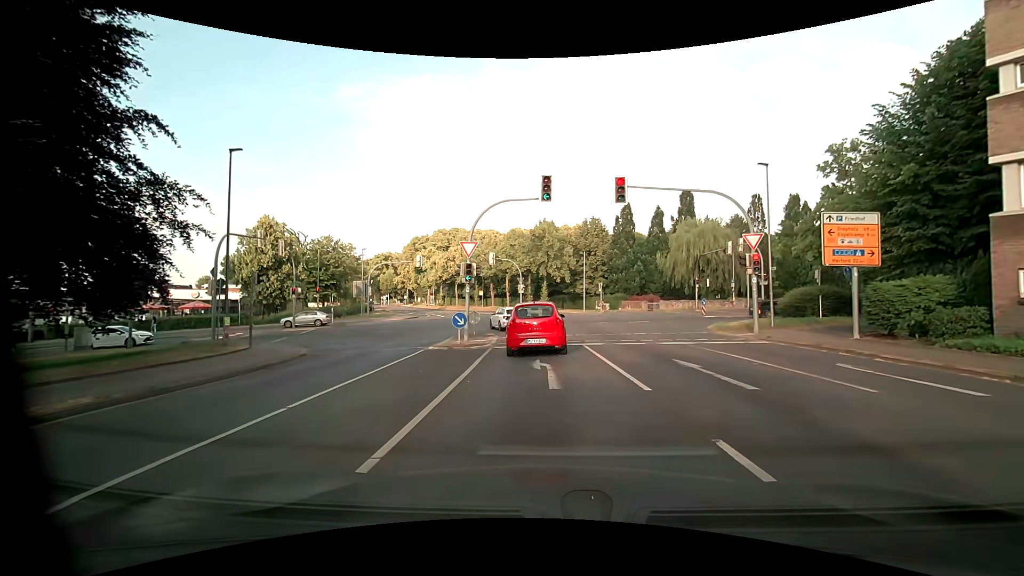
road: unclassified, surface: asphalt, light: Day
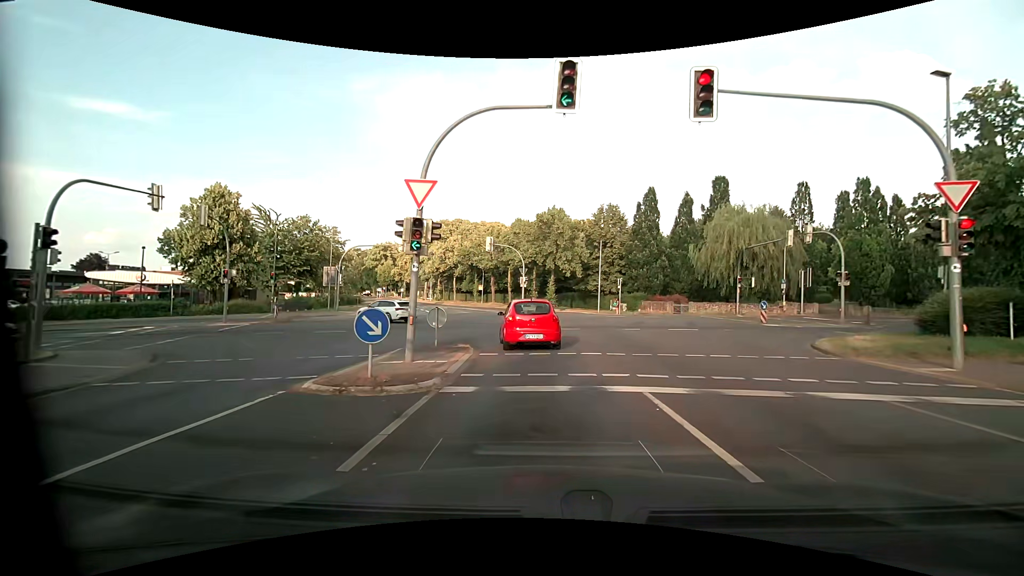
(-0.1, +10.4) m; 0°
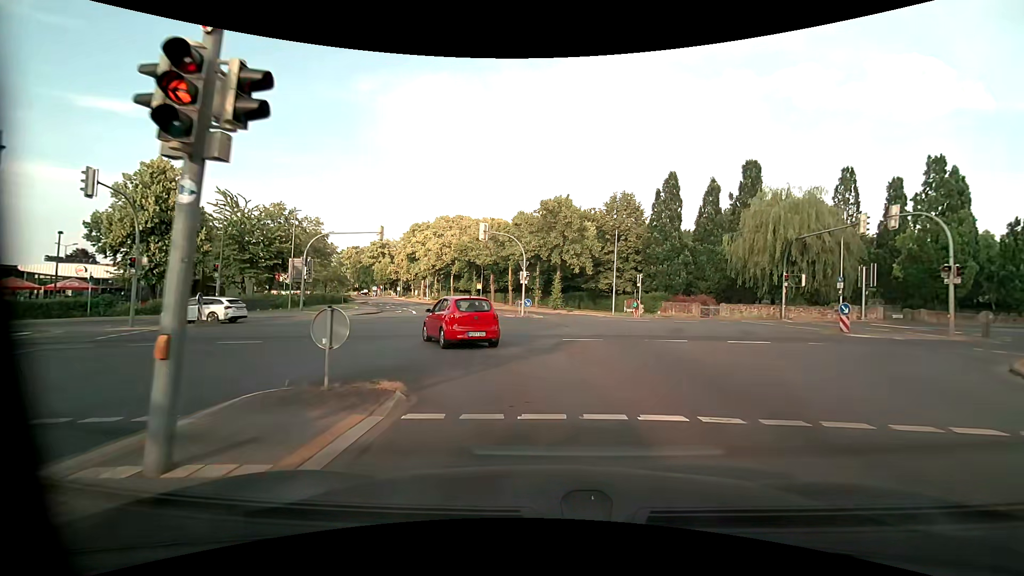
(-0.1, +8.1) m; -1°
(0, +10) (-3, +19) (-10, +27) (-19, +29) (-29, +27) (-39, +24) (-48, +21) (-58, +19) (-67, +16) (-77, +12) m
